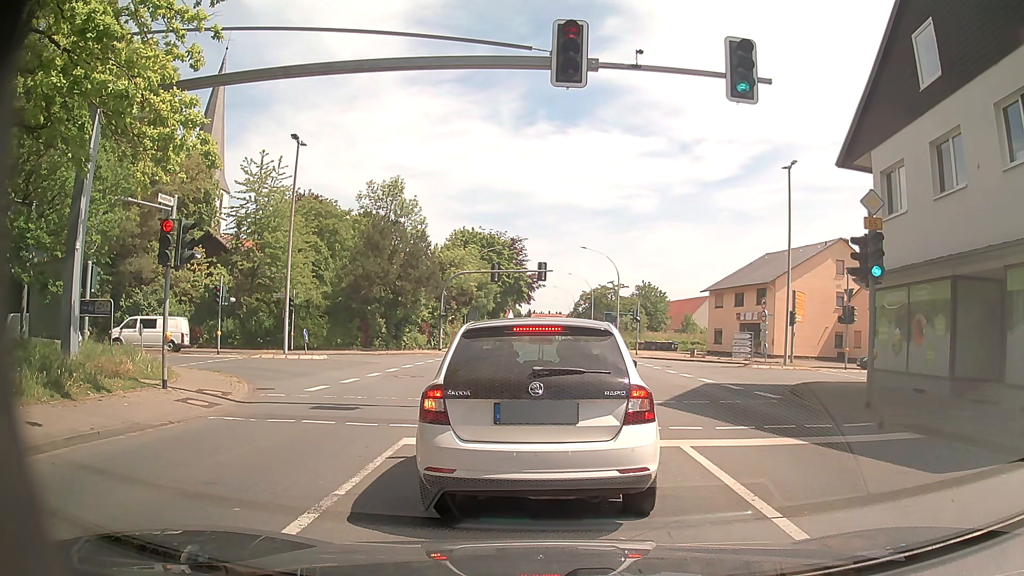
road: primary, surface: asphalt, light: Day
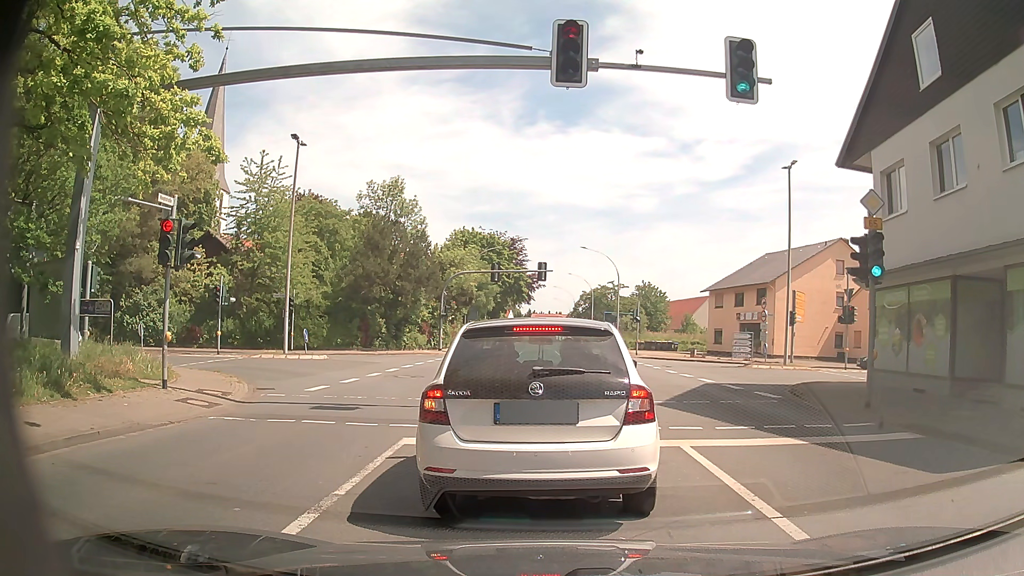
(0.0, 0.0) m; 0°
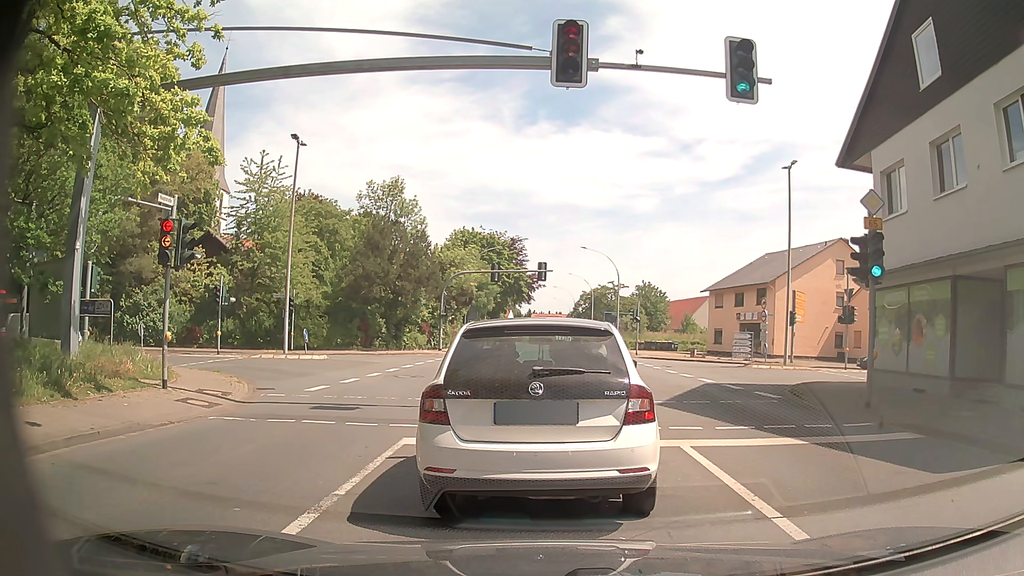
(0.0, 0.0) m; 0°
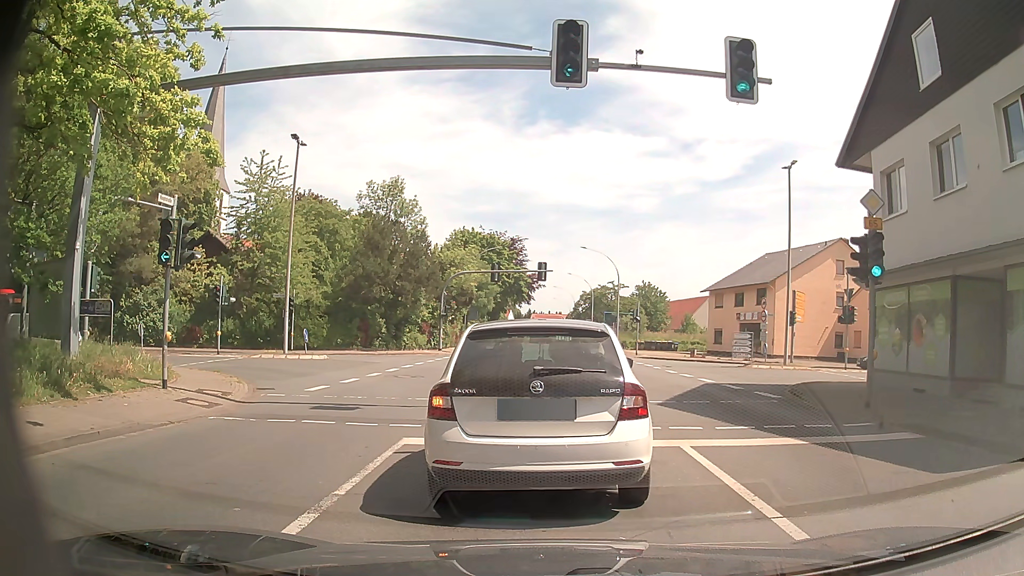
(0.0, 0.0) m; 0°
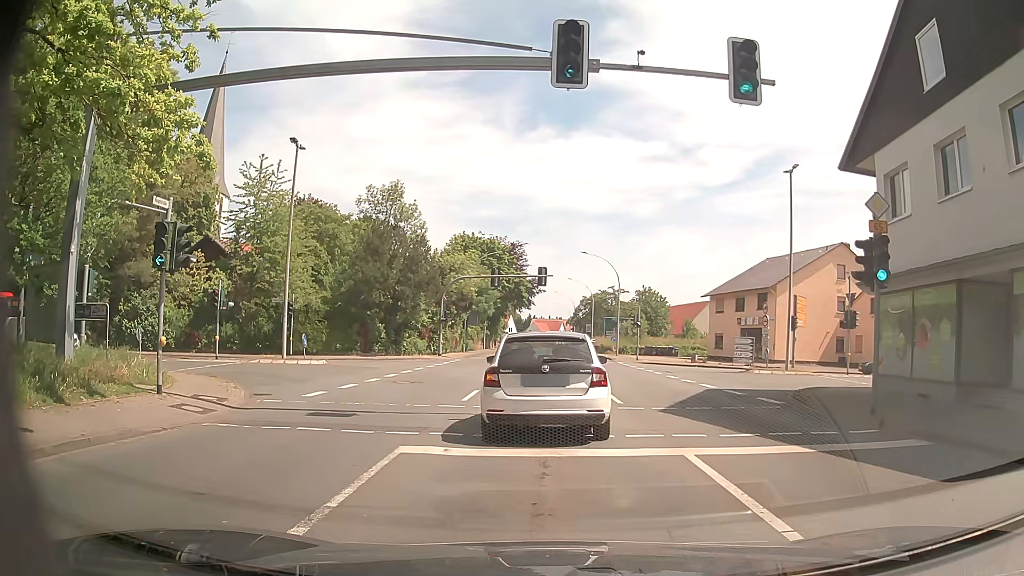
(0.0, +0.3) m; 0°
